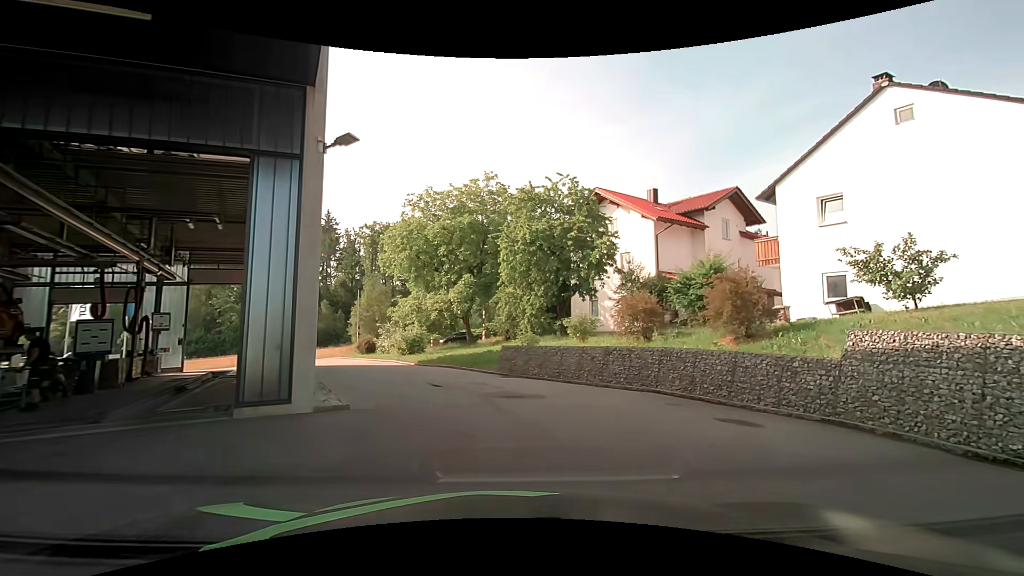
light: Day
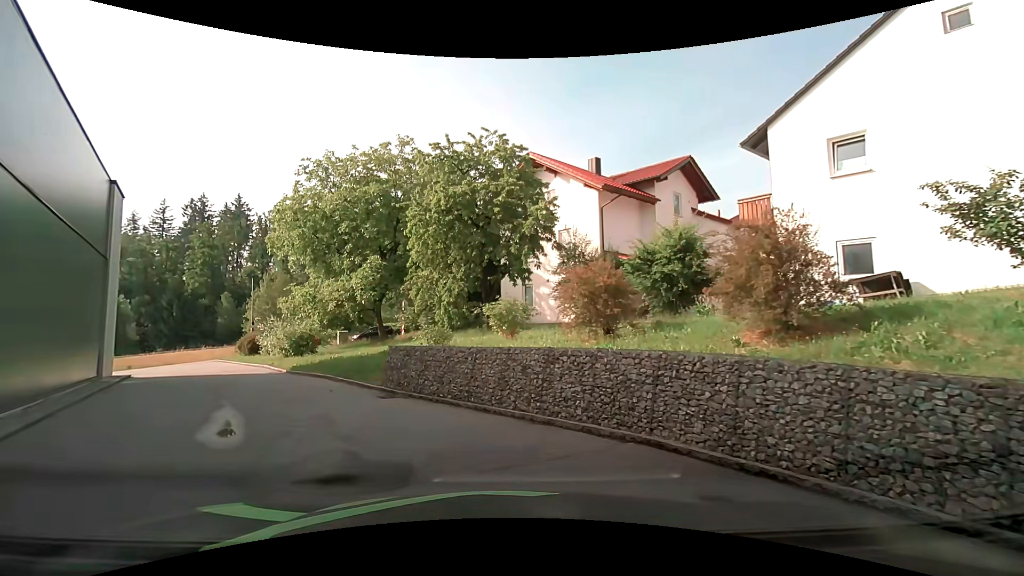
(+0.9, +6.2) m; +8°
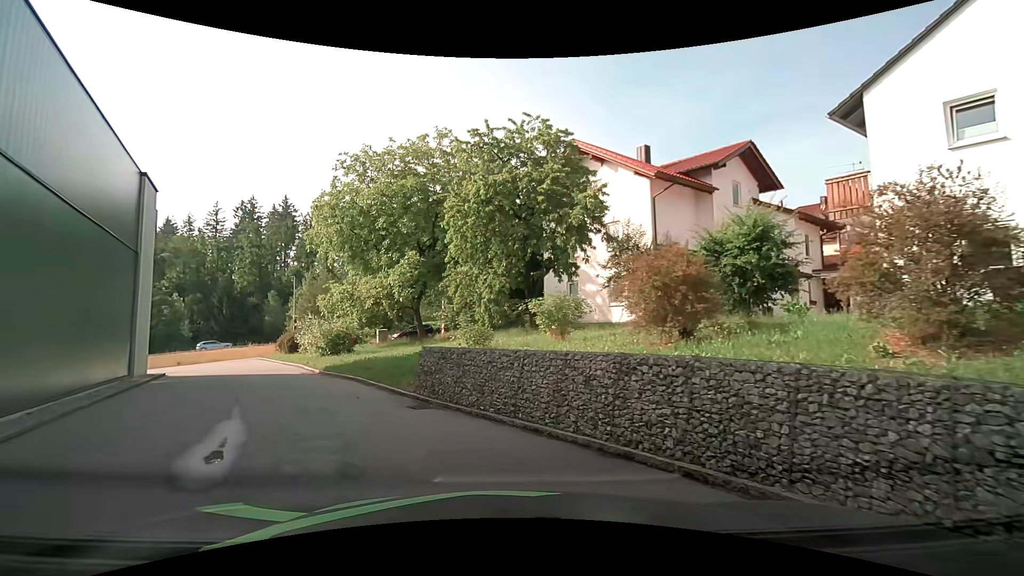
(-0.1, +1.8) m; -3°
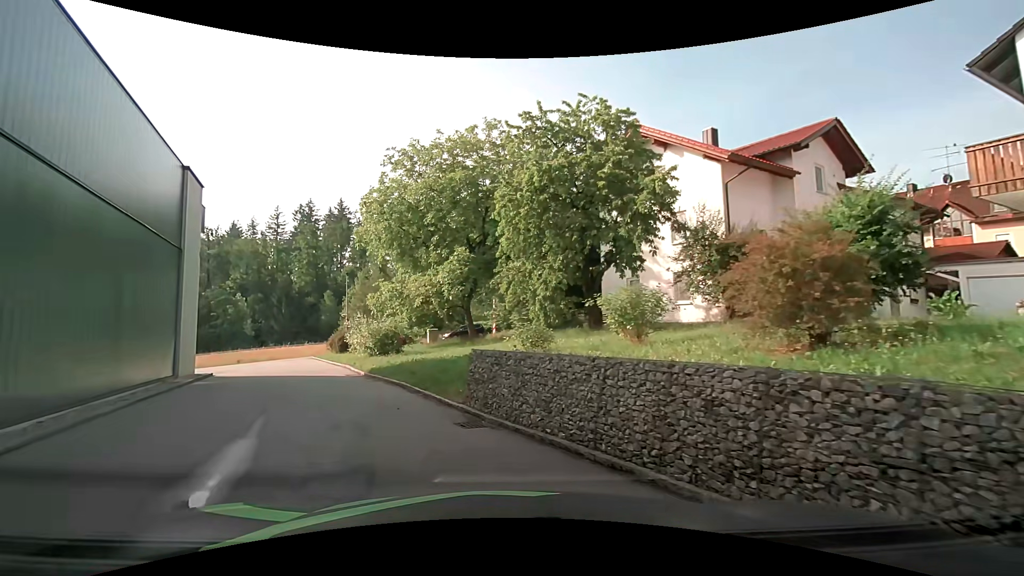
(-0.1, +1.8) m; -6°
